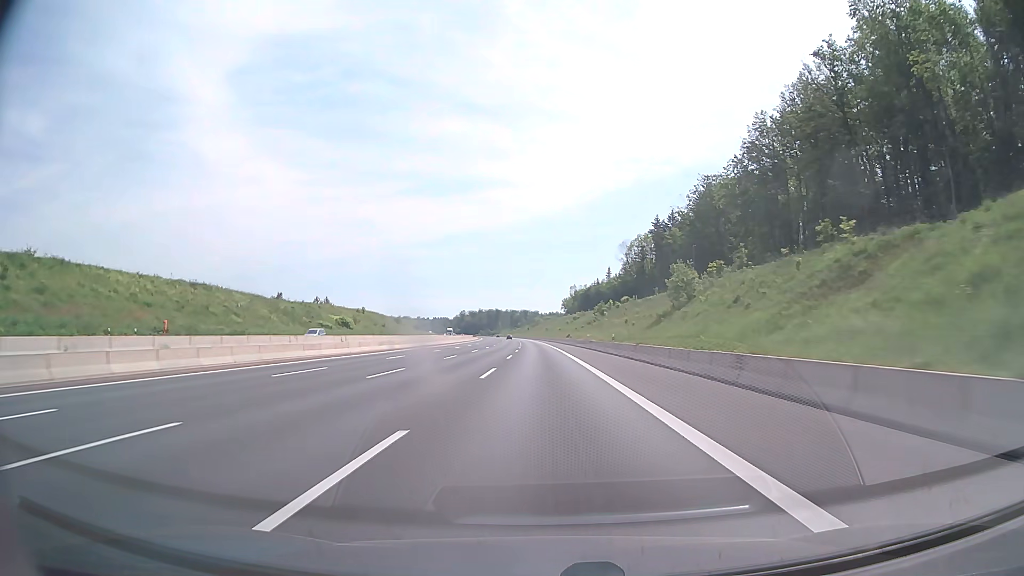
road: motorway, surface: asphalt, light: Day
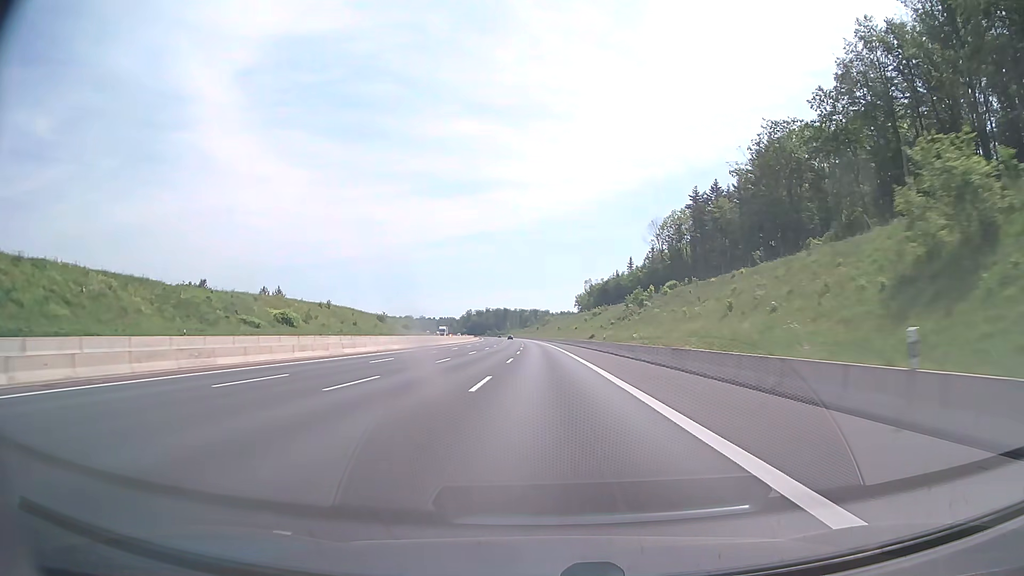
(-0.4, +41.2) m; -1°
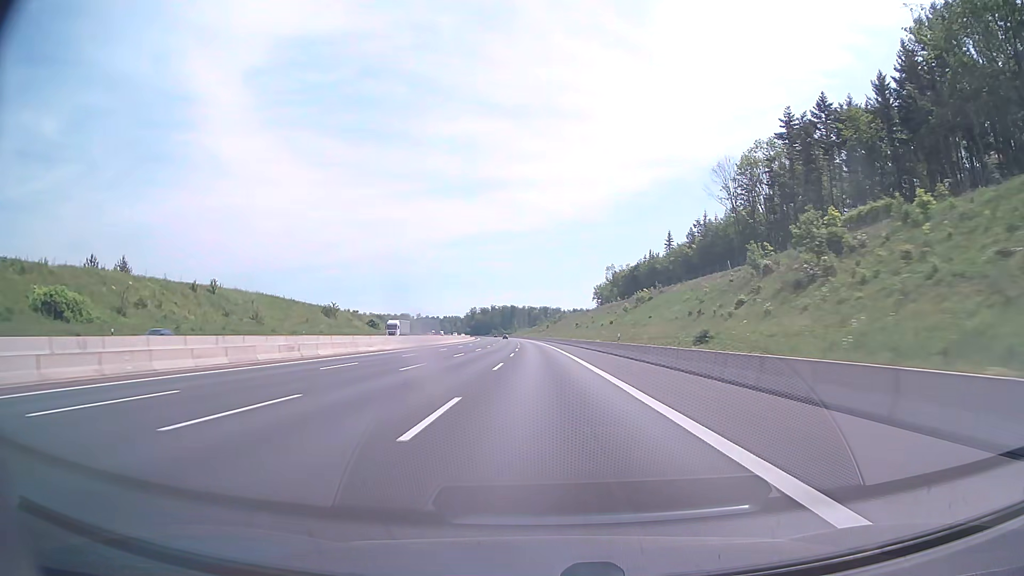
(-0.4, +61.8) m; -1°
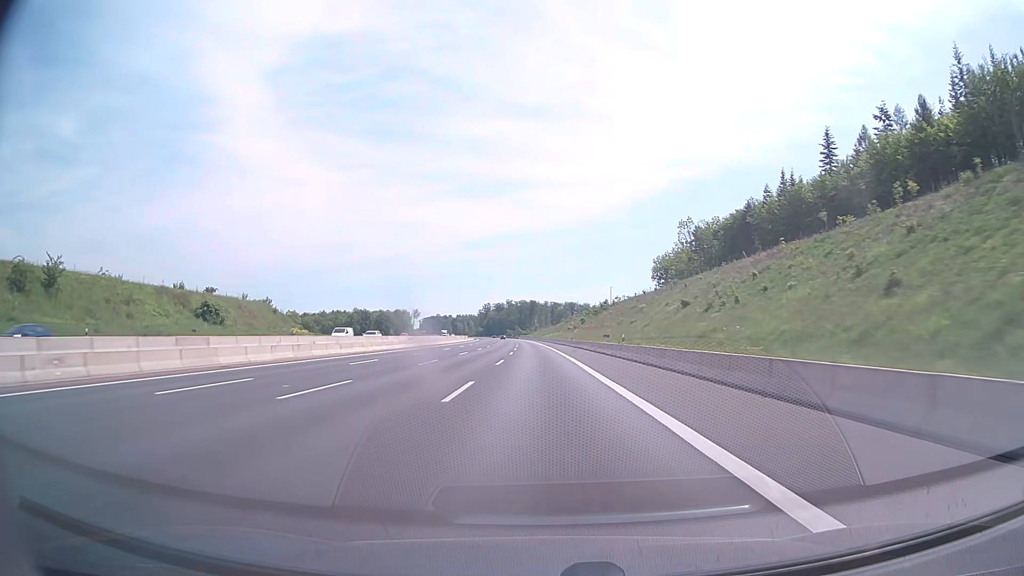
(-1.7, +103.1) m; -2°
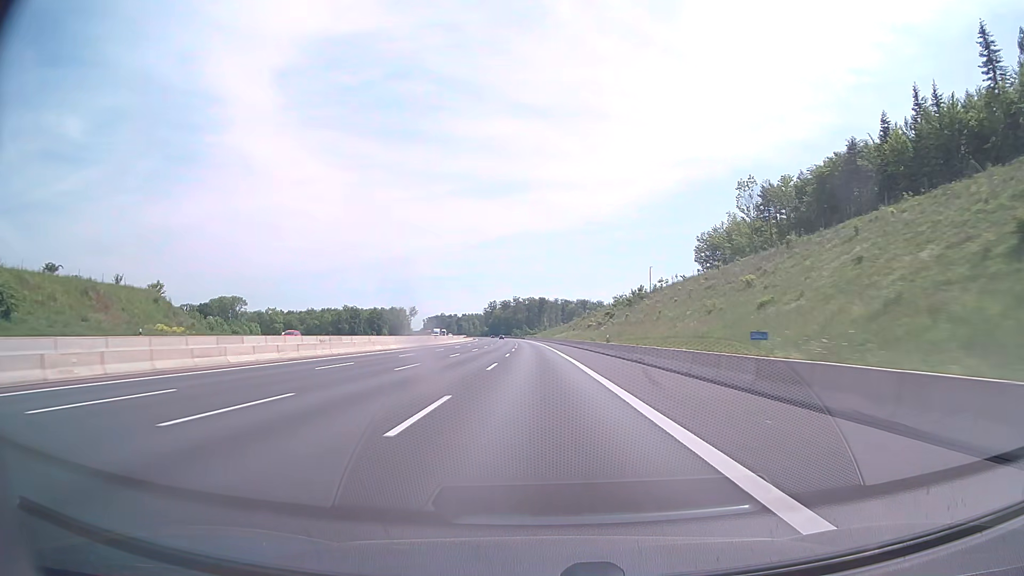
(-0.3, +41.3) m; -1°
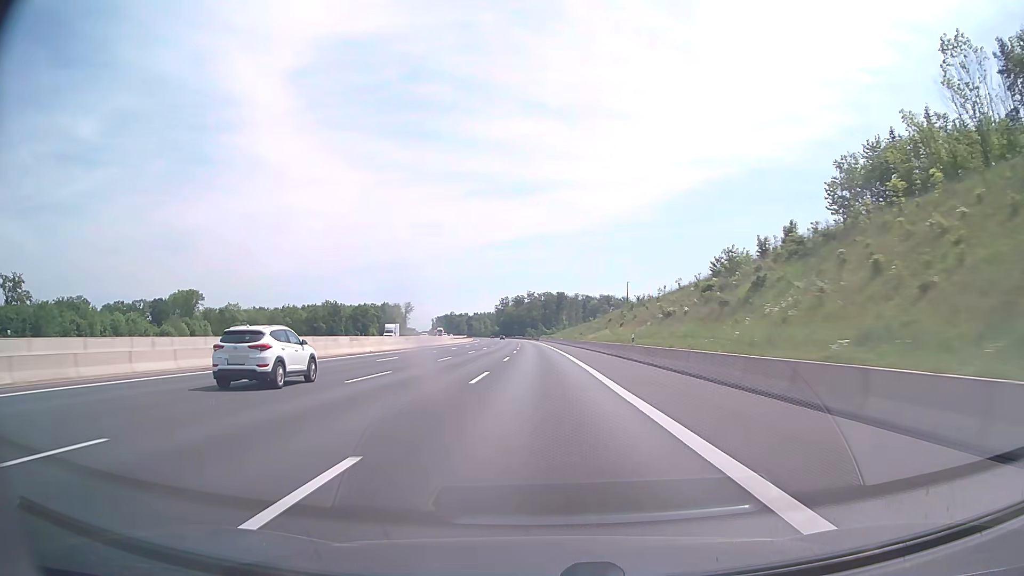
(-0.8, +61.9) m; -2°
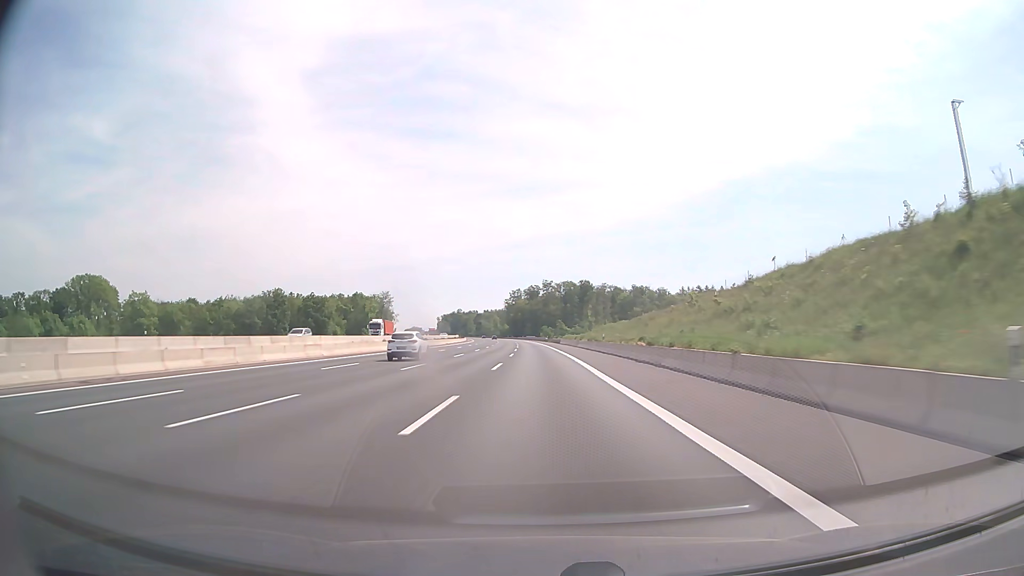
(-1.1, +82.6) m; -1°
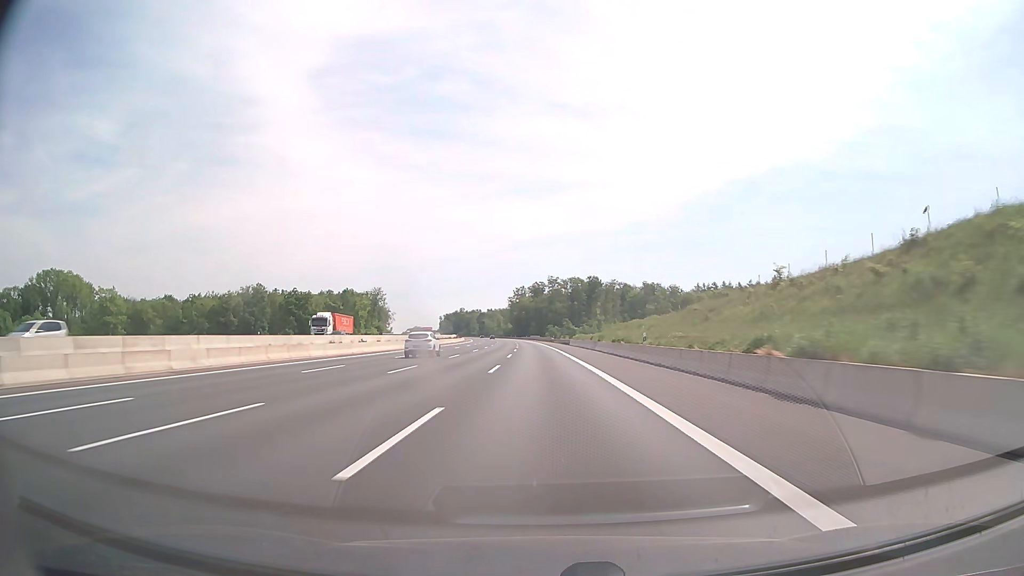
(-0.1, +20.7) m; 0°
(0, +10) (0, +20) (0, +30) (0, +40) (-1, +50) (-1, +60) (-1, +70) (-1, +80) (-2, +90) (-2, +100) m
